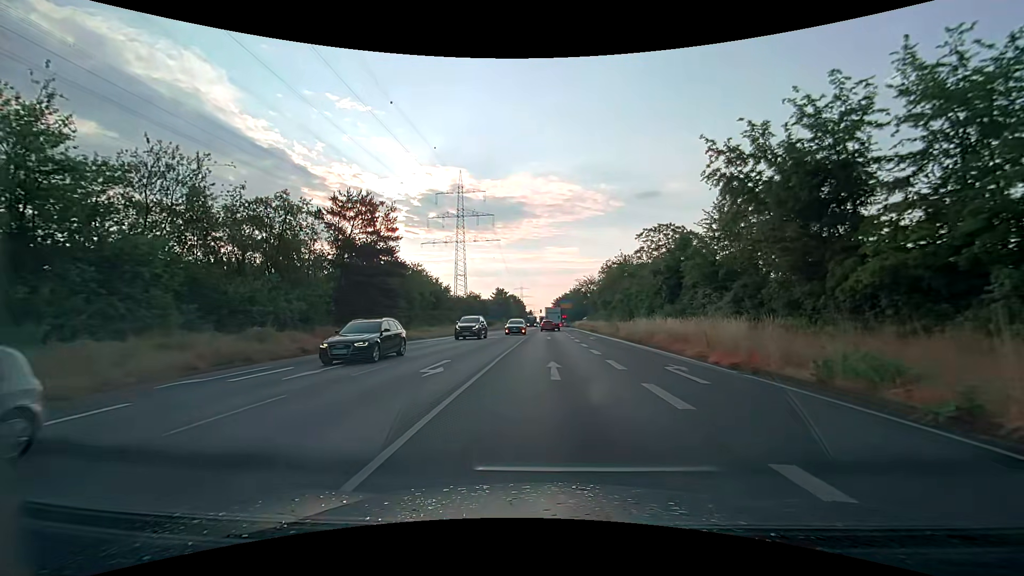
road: secondary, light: Day
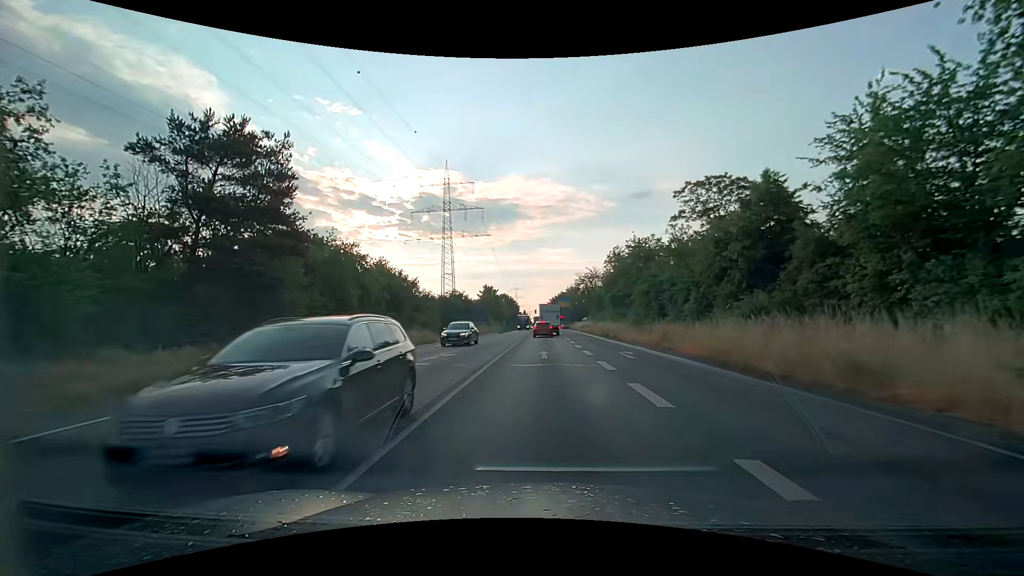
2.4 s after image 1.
(+0.3, +17.7) m; +1°
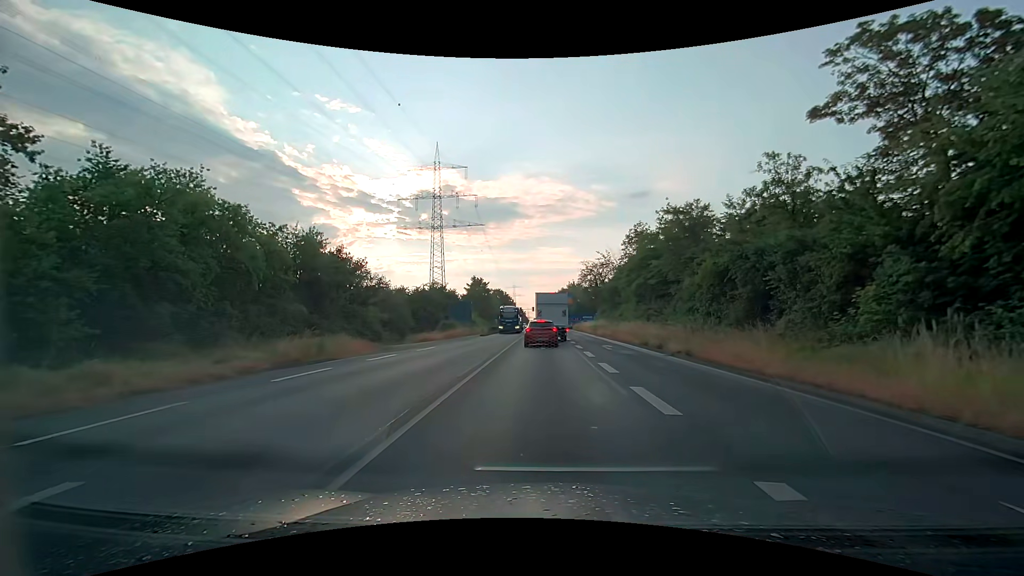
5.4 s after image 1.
(0.0, +18.6) m; 0°
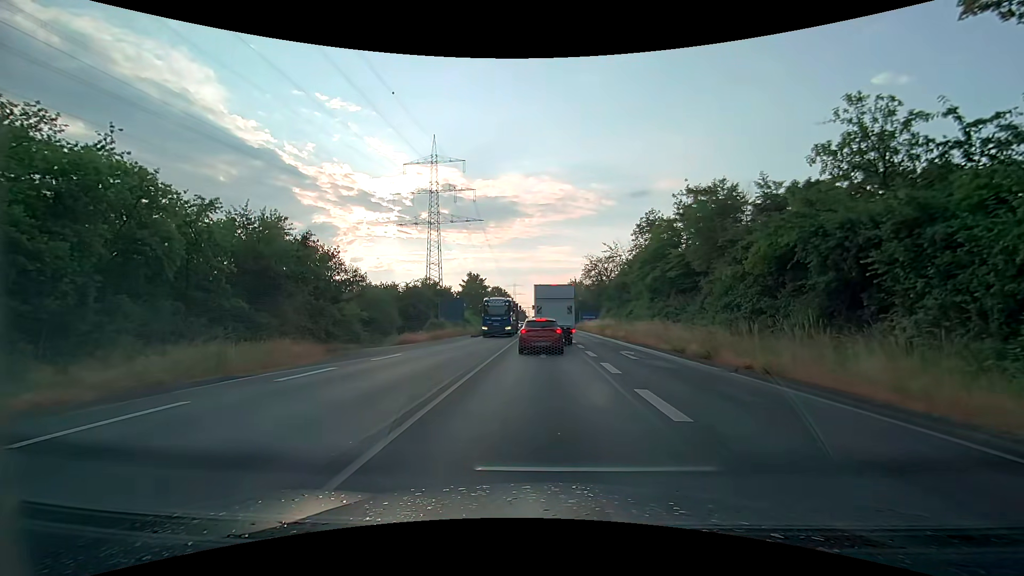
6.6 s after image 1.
(0.0, +6.4) m; -1°
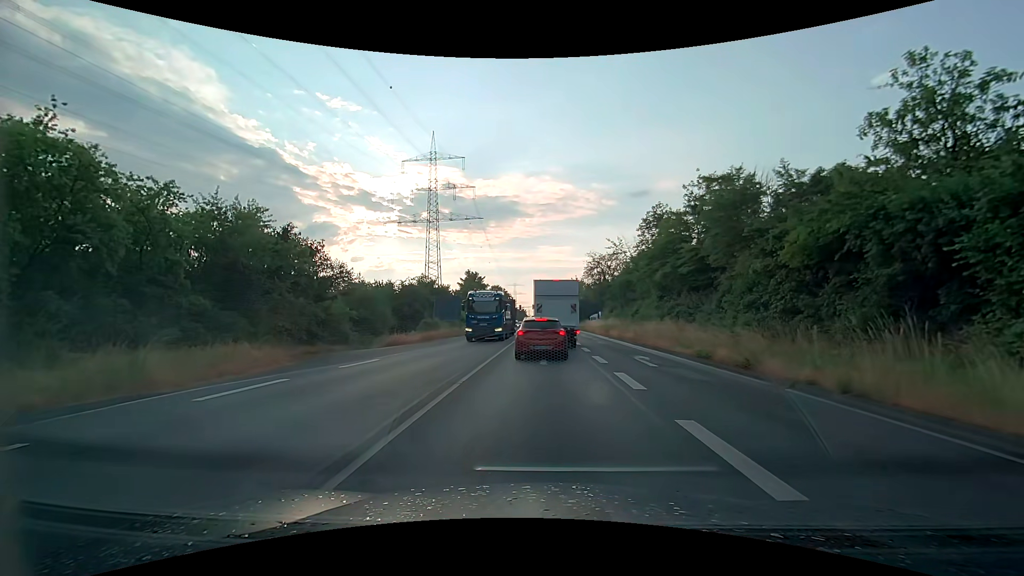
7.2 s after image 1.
(0.0, +2.9) m; -1°
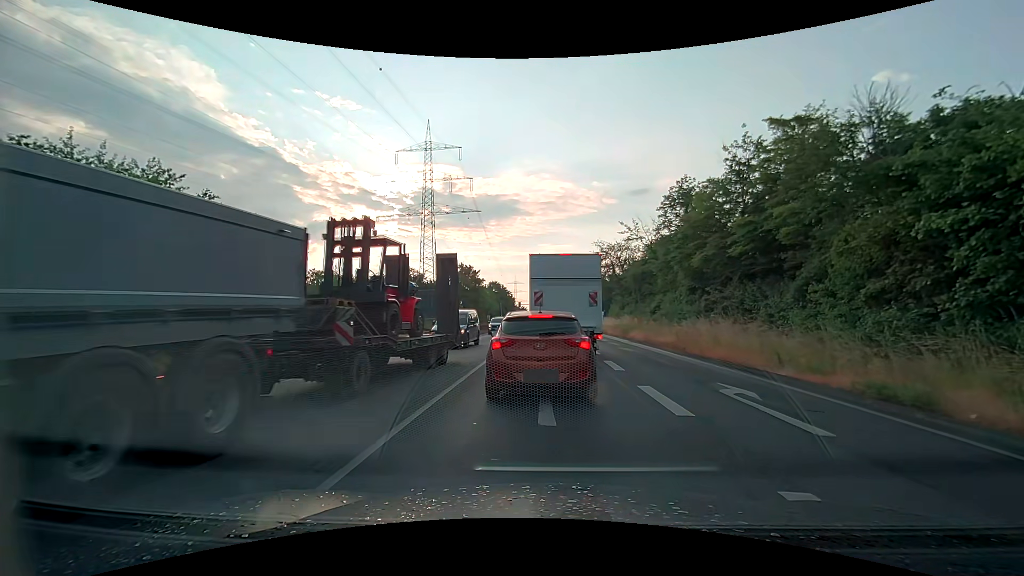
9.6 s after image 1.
(+0.2, +8.6) m; +1°
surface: asphalt
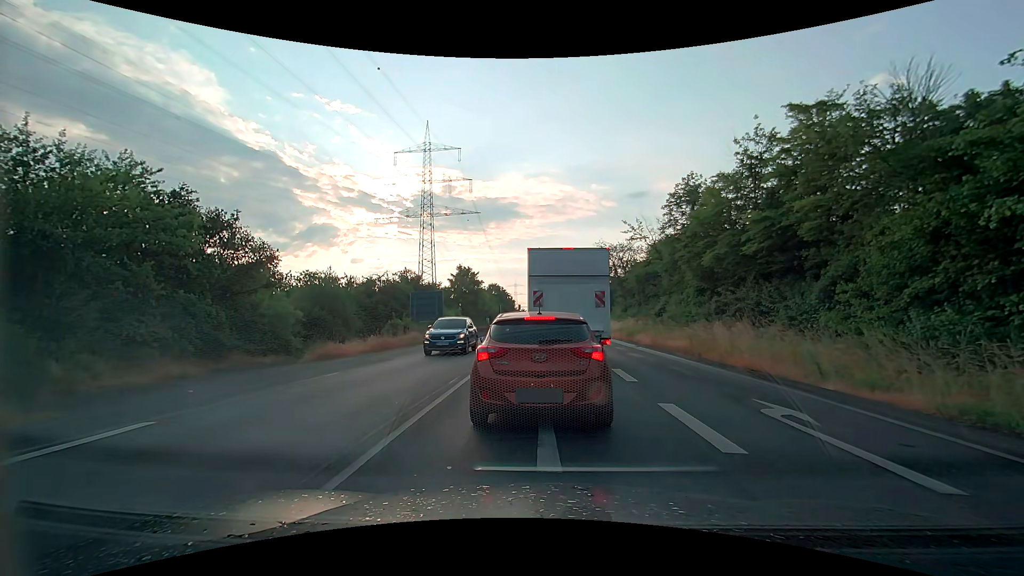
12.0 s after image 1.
(0.0, +1.7) m; -1°
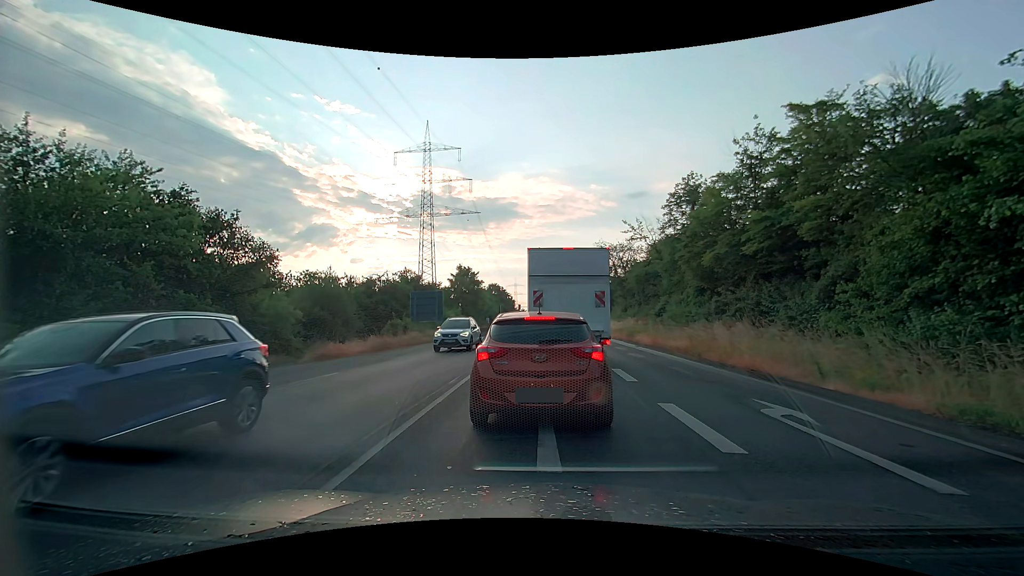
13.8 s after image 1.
(0.0, 0.0) m; 0°
